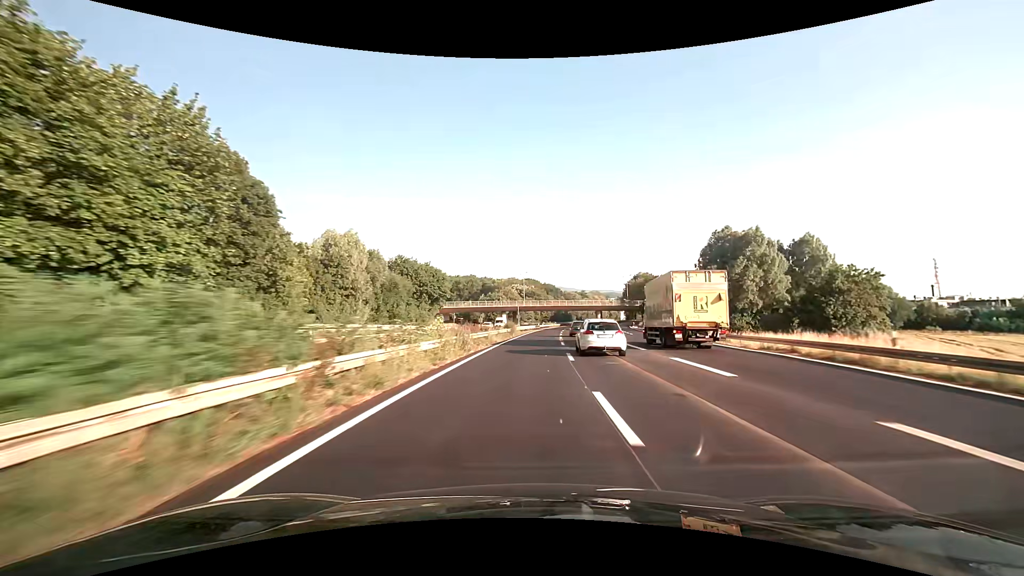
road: trunk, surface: asphalt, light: Day
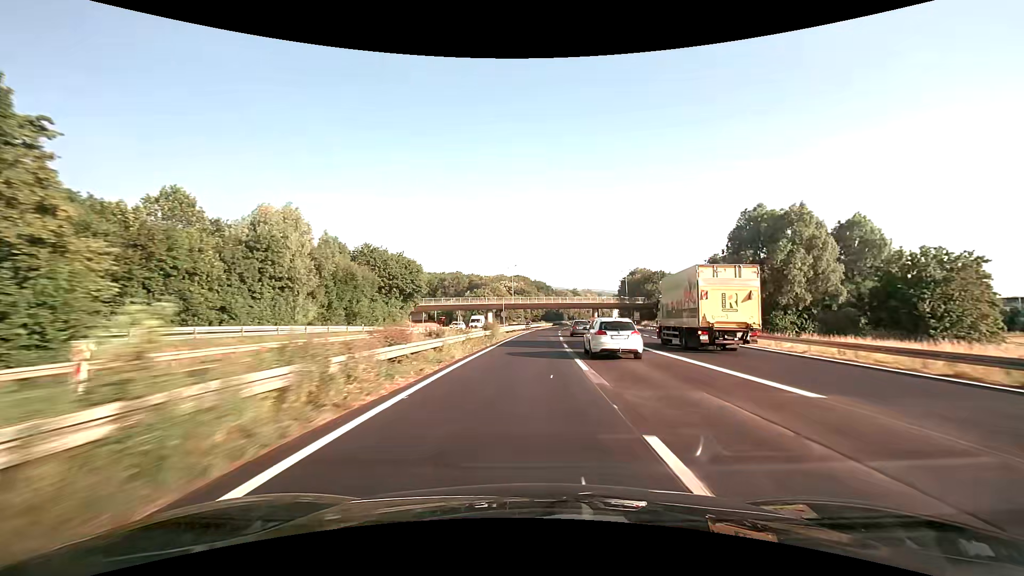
(+0.2, +15.7) m; +1°
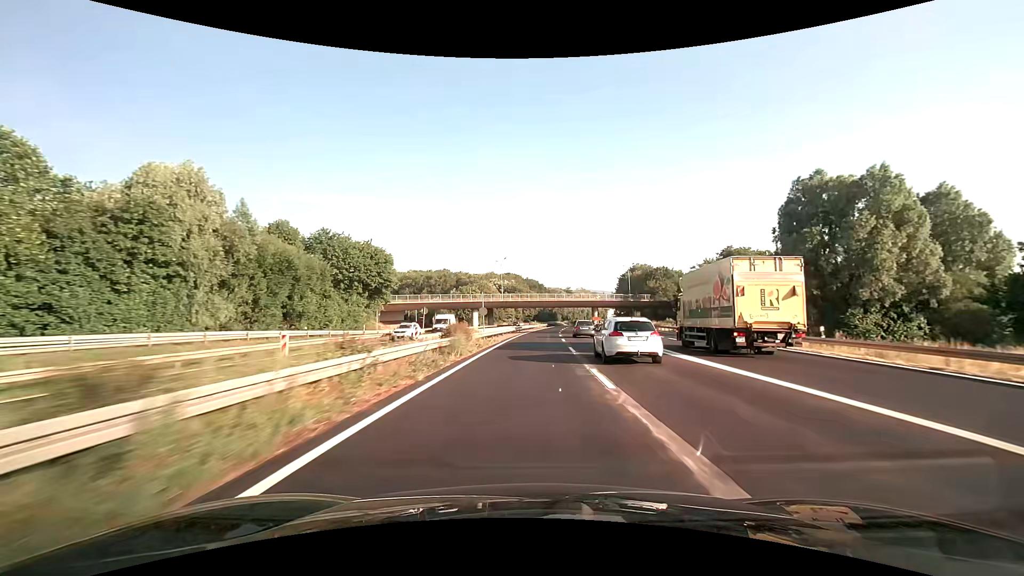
(+0.1, +15.8) m; +1°
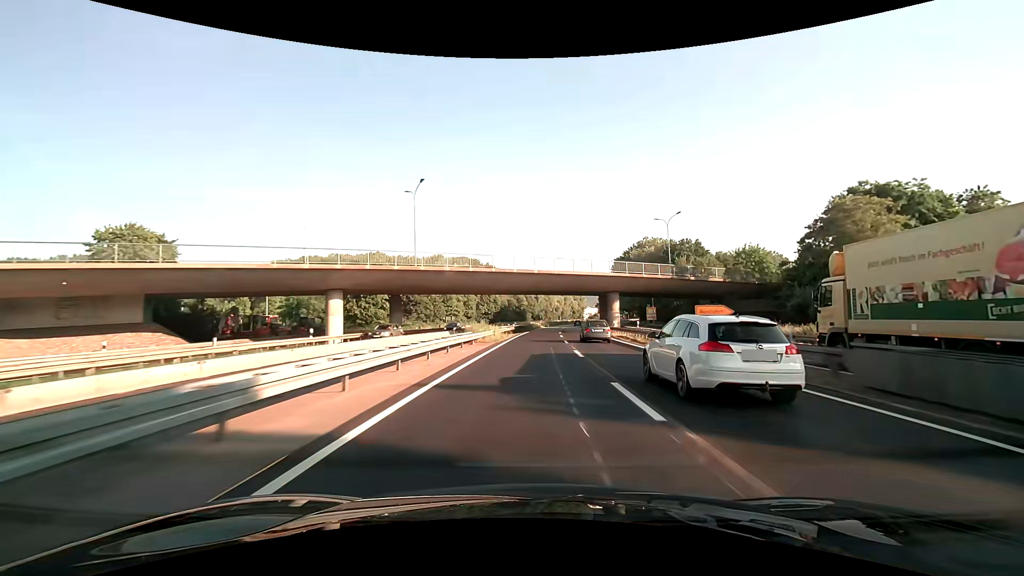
(+2.1, +63.3) m; +4°
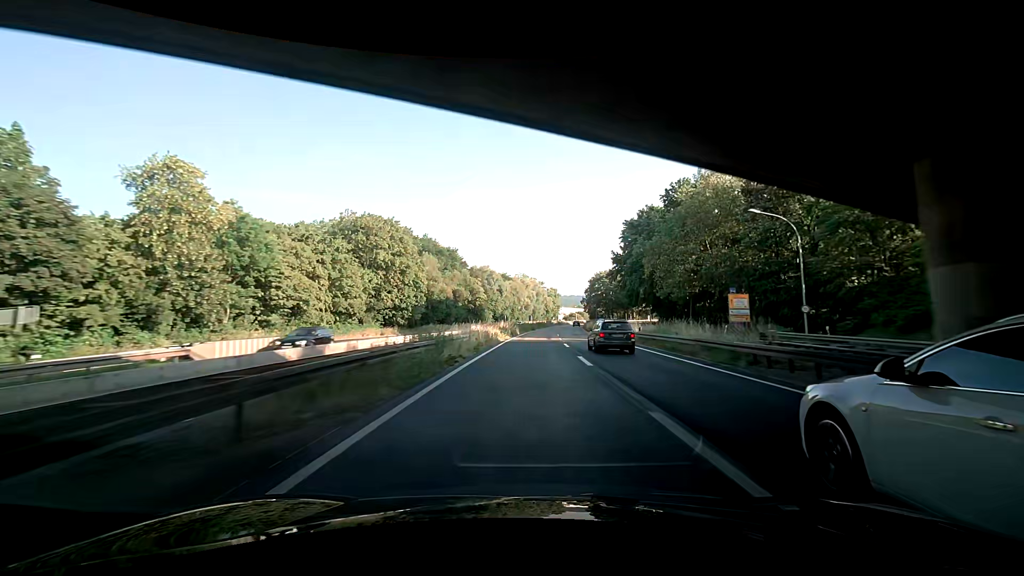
(+1.5, +63.5) m; -1°
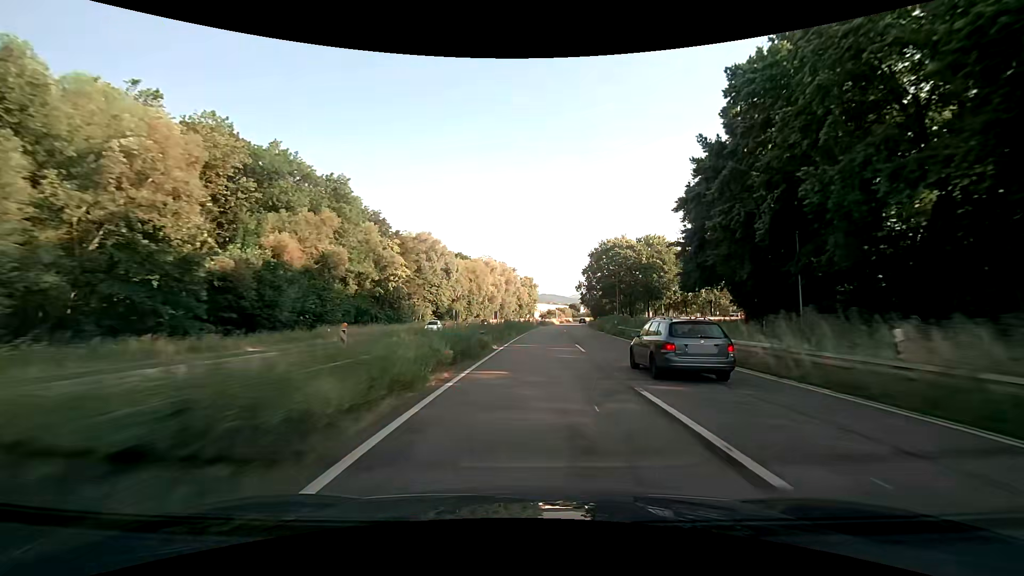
(+5.9, +63.2) m; +8°
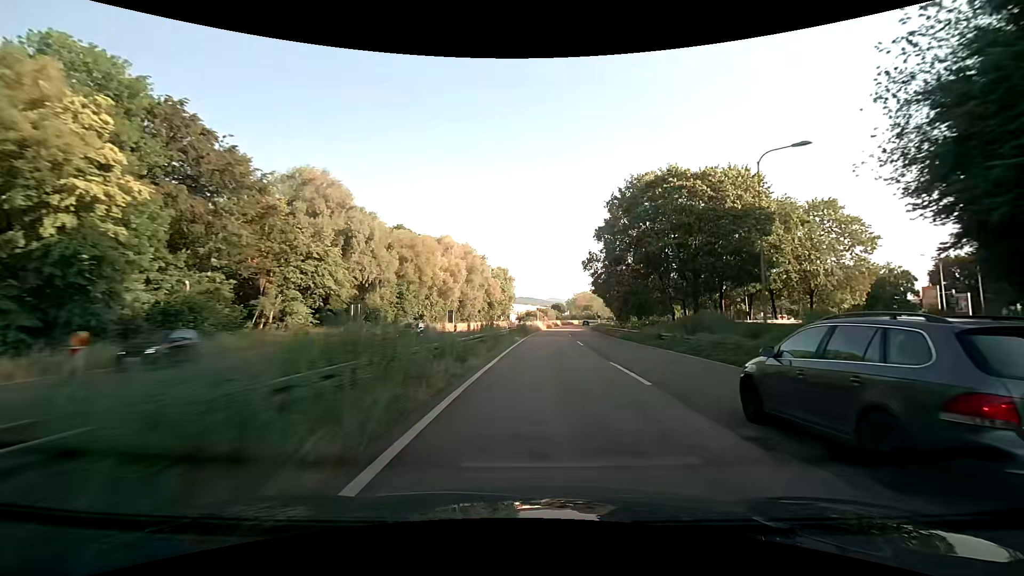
(+1.1, +47.6) m; +3°
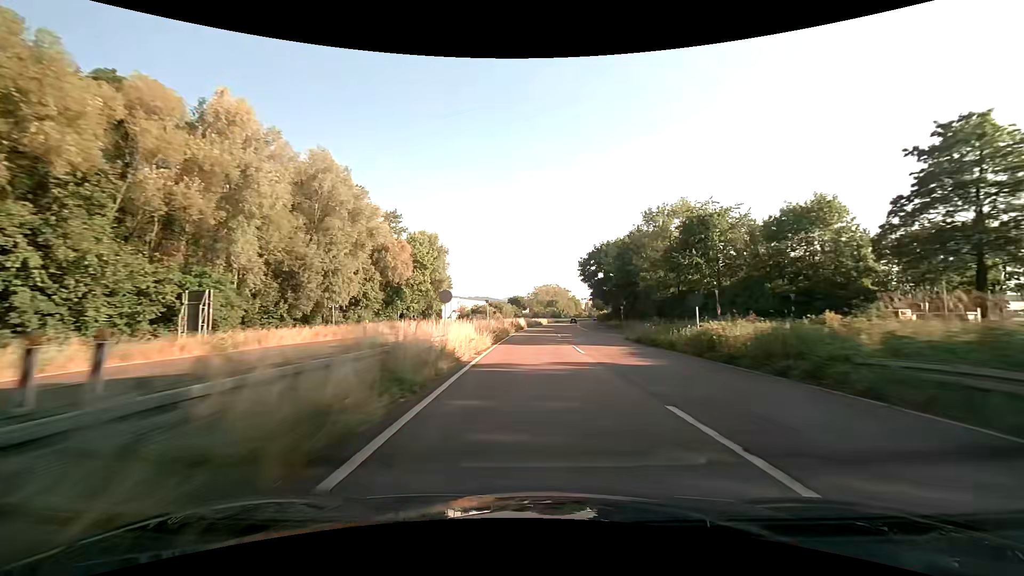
(+2.9, +63.2) m; +5°
(0, +10) (0, +20) (0, +30) (0, +40) (+1, +50) (+1, +60) (+2, +70) (+3, +80) (+3, +90) (+4, +100) m
